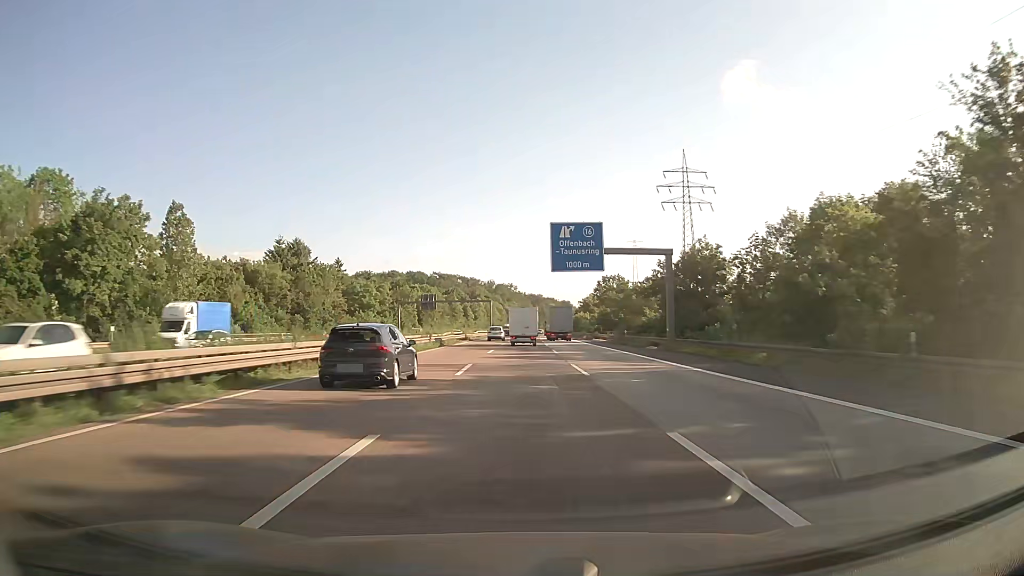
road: motorway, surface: asphalt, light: Day
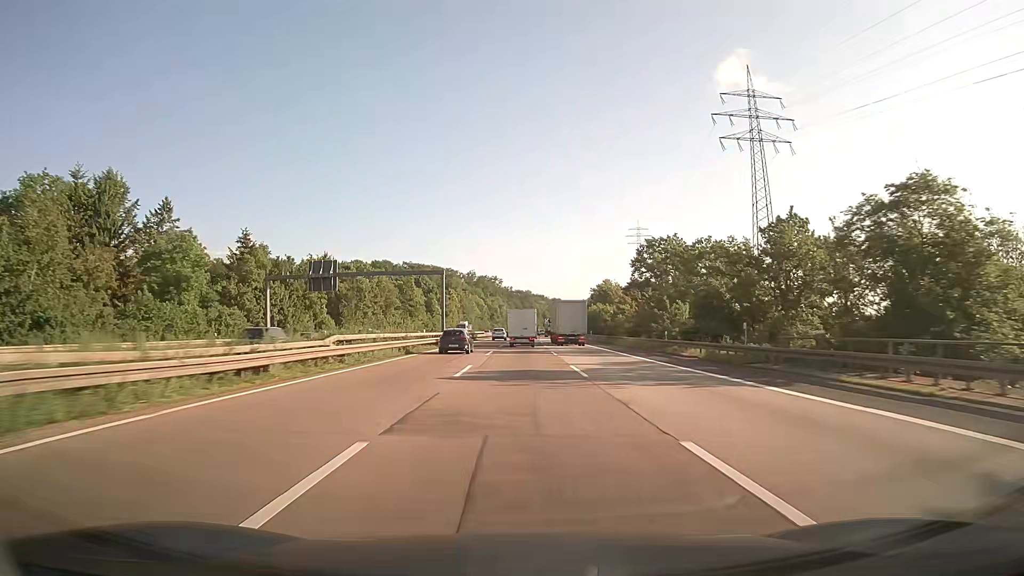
(+0.6, +70.9) m; +1°
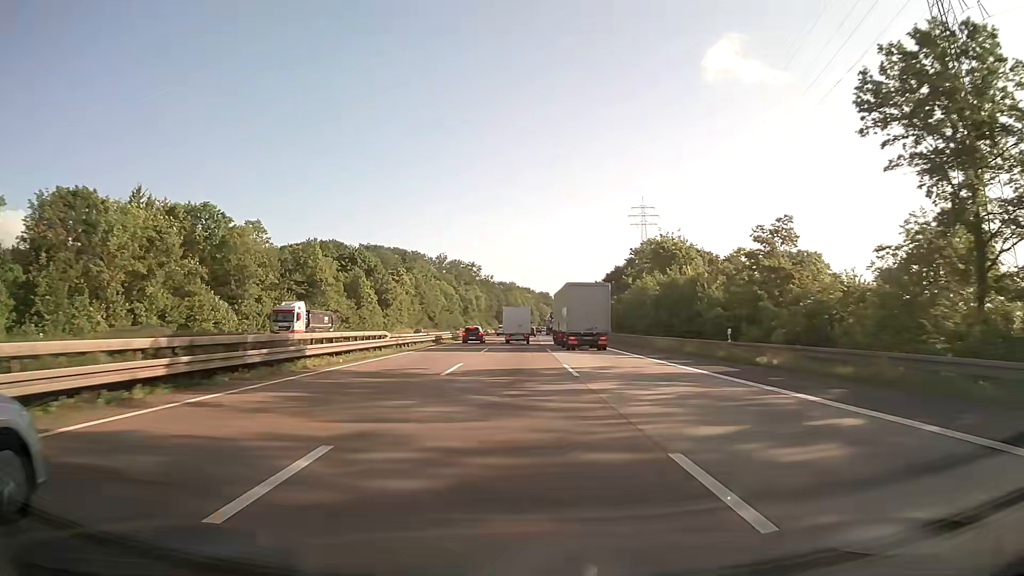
(+1.0, +71.4) m; +1°
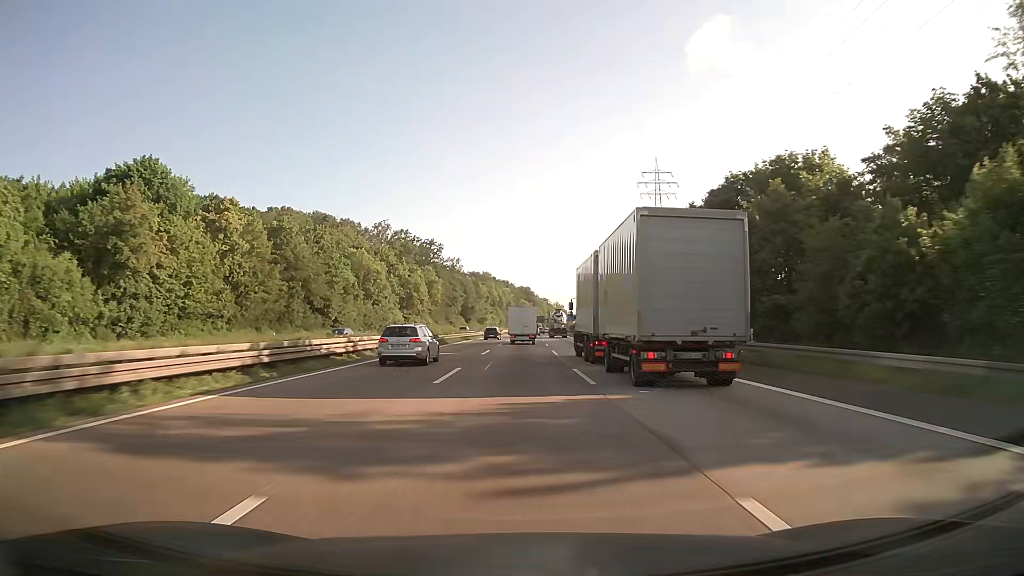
(+1.2, +90.7) m; +2°
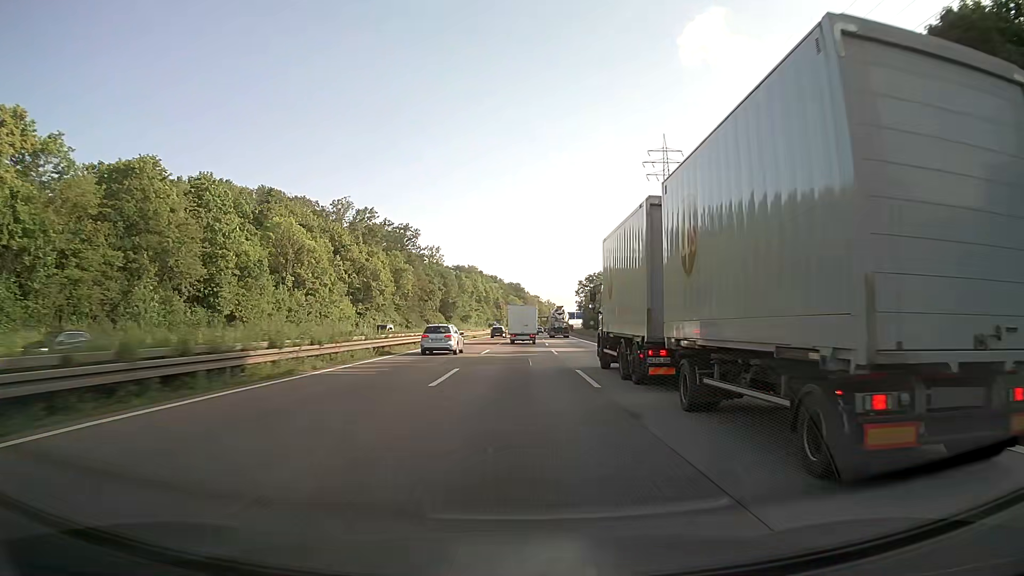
(+0.2, +36.1) m; +1°
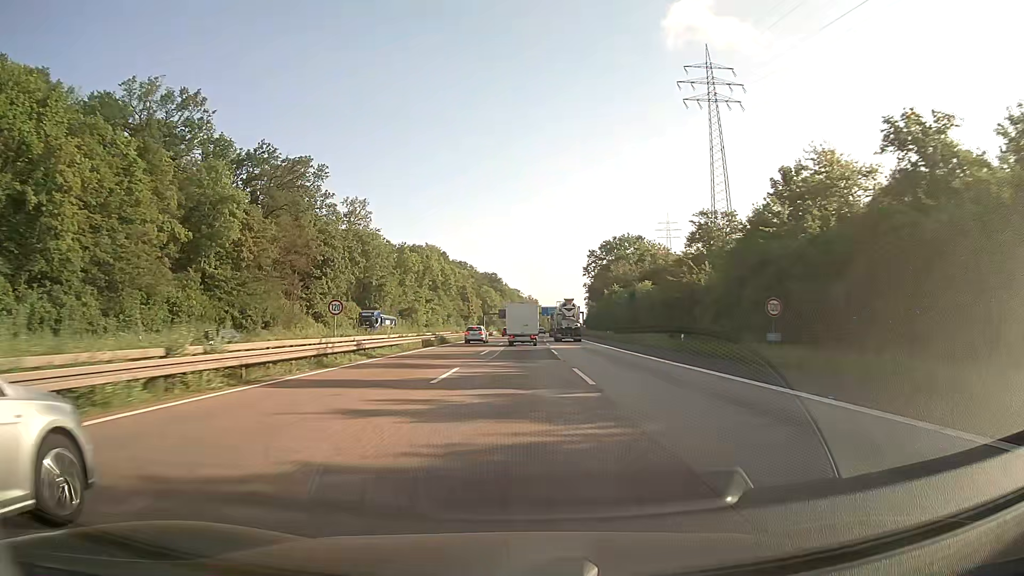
(+1.8, +87.8) m; +2°
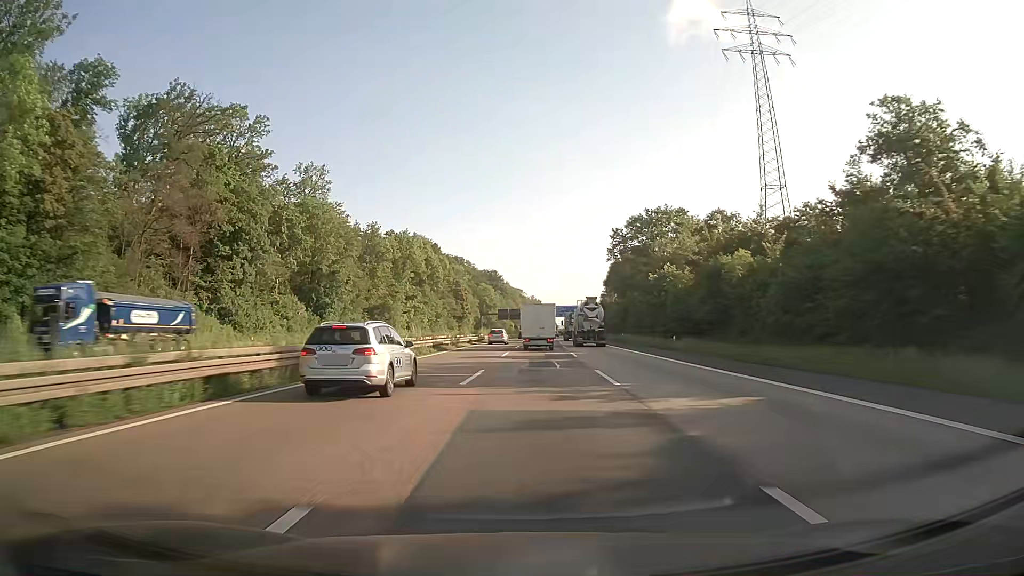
(-0.1, +34.6) m; 0°
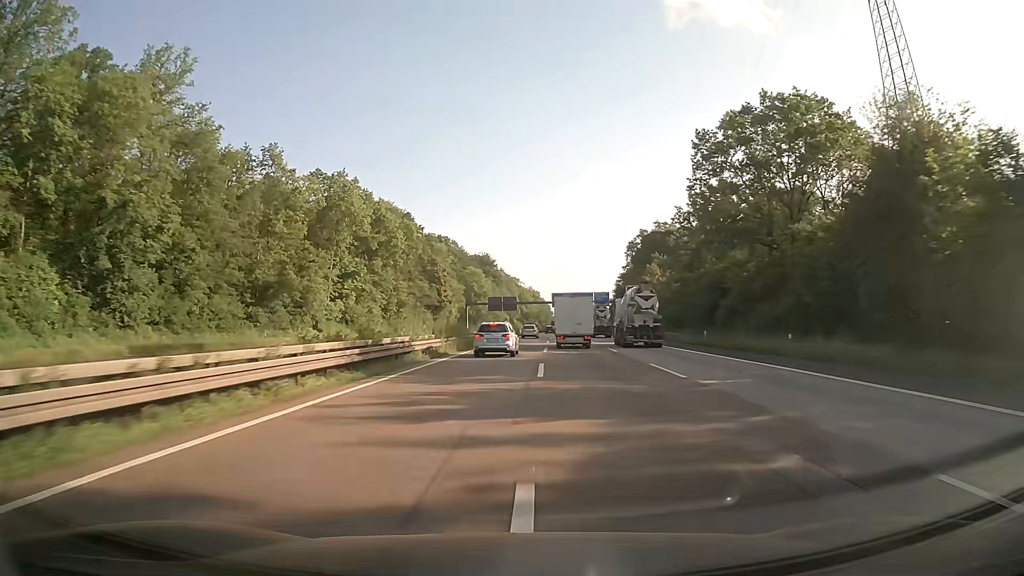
(0.0, +52.3) m; 0°
(0, +10) (0, +20) (0, +30) (+1, +40) (+1, +50) (+1, +60) (+2, +70) (+2, +80) (+3, +90) (+4, +100) m
